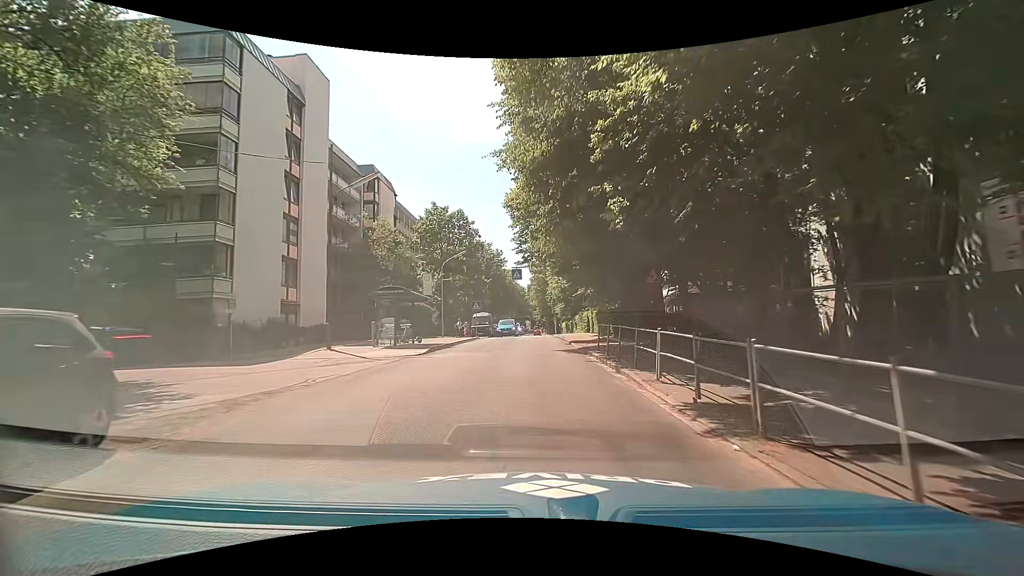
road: tertiary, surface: asphalt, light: Day
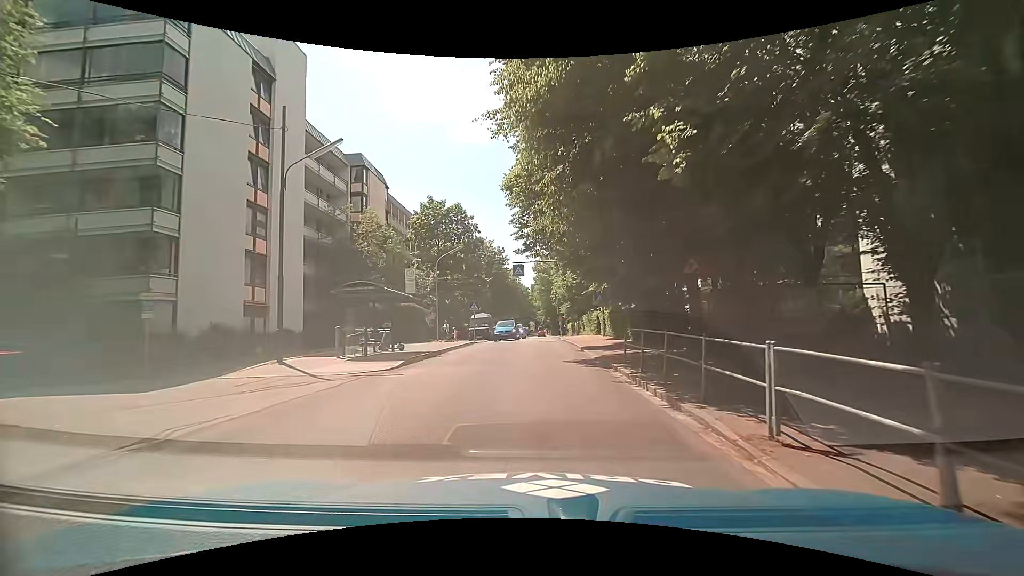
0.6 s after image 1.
(+0.1, +4.4) m; 0°
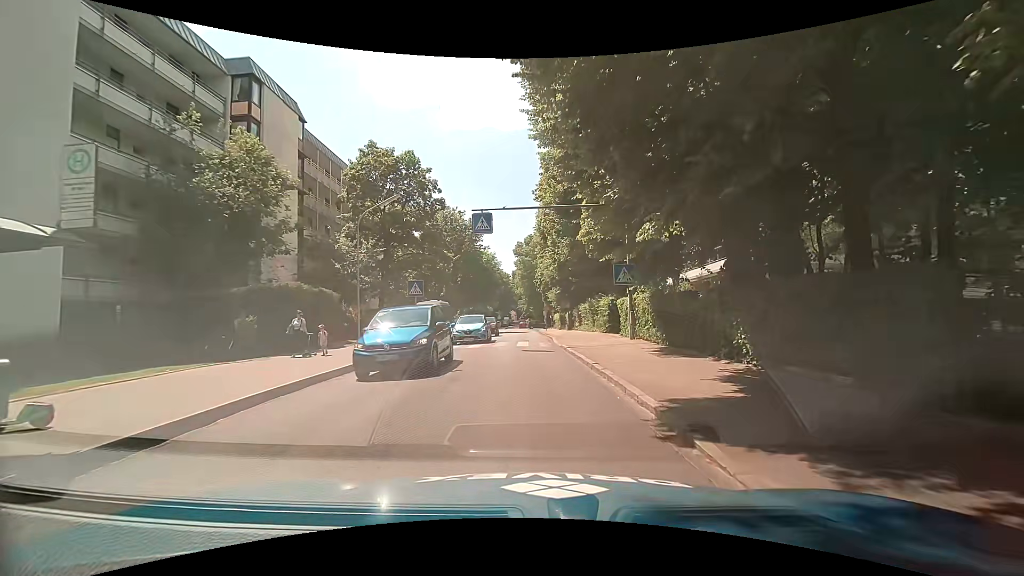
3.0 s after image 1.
(+0.2, +15.3) m; +2°
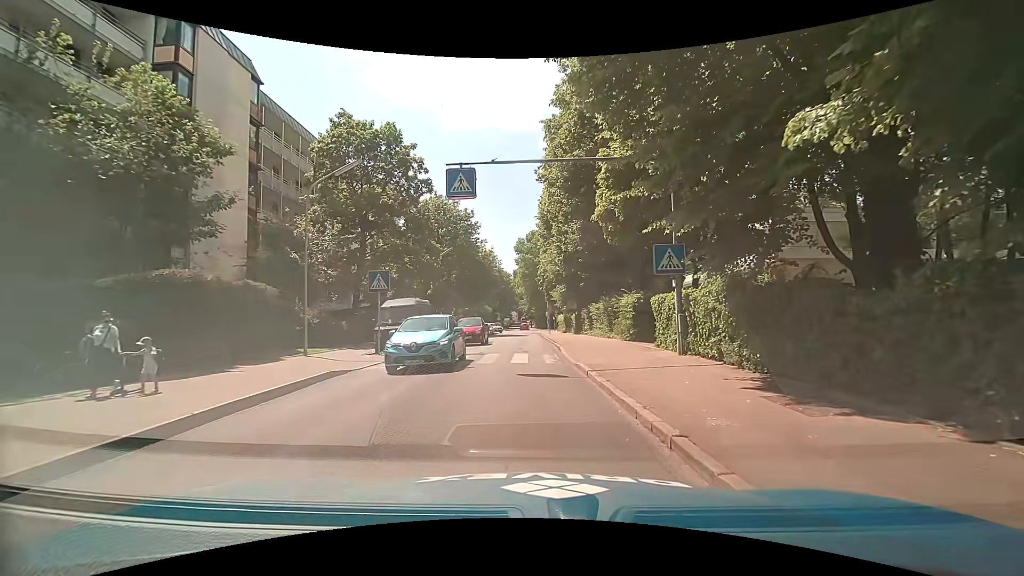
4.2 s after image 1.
(0.0, +6.3) m; 0°
(0, +10) (0, +20) (0, +30) (-1, +40) (-1, +50) (-1, +60) (0, +70) (-1, +80) (-5, +89) (-13, +93) m
